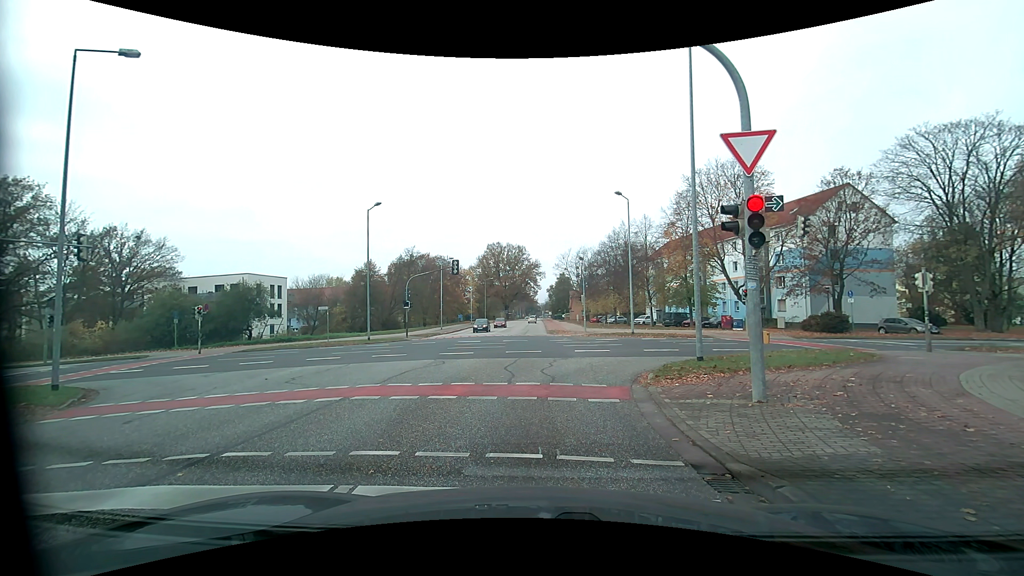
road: tertiary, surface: asphalt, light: Day
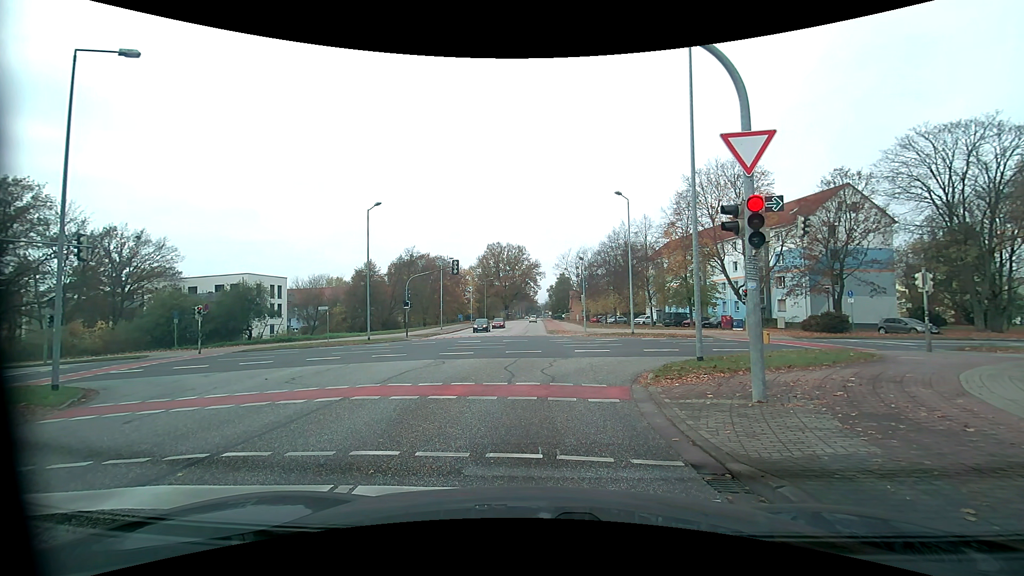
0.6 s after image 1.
(0.0, 0.0) m; 0°
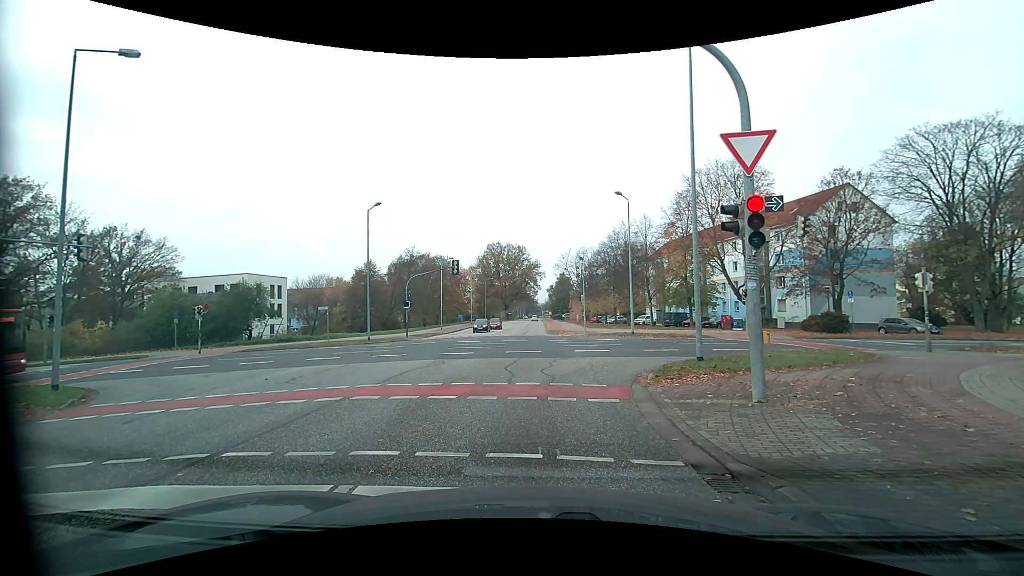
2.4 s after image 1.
(0.0, 0.0) m; 0°
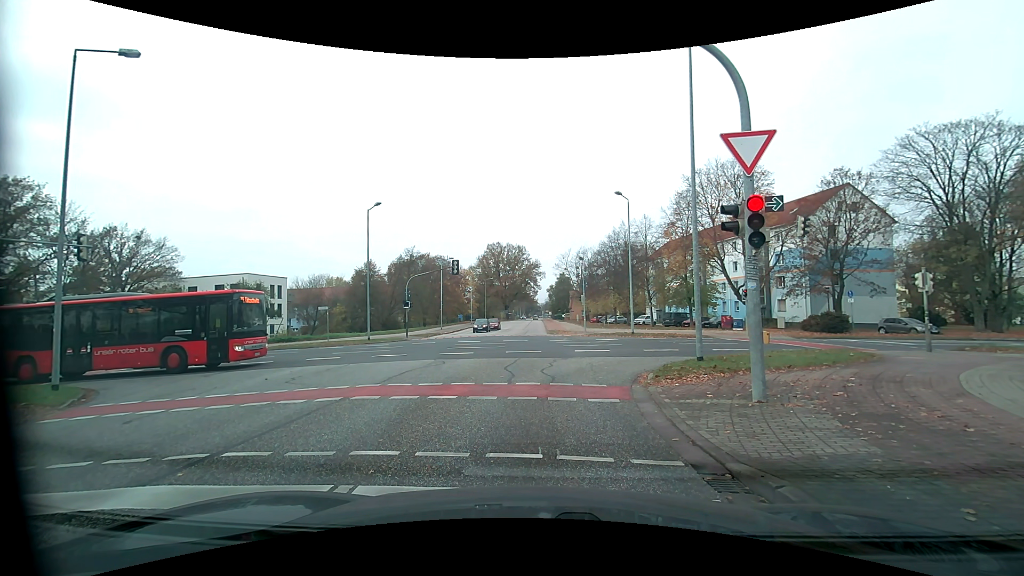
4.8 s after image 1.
(0.0, 0.0) m; 0°
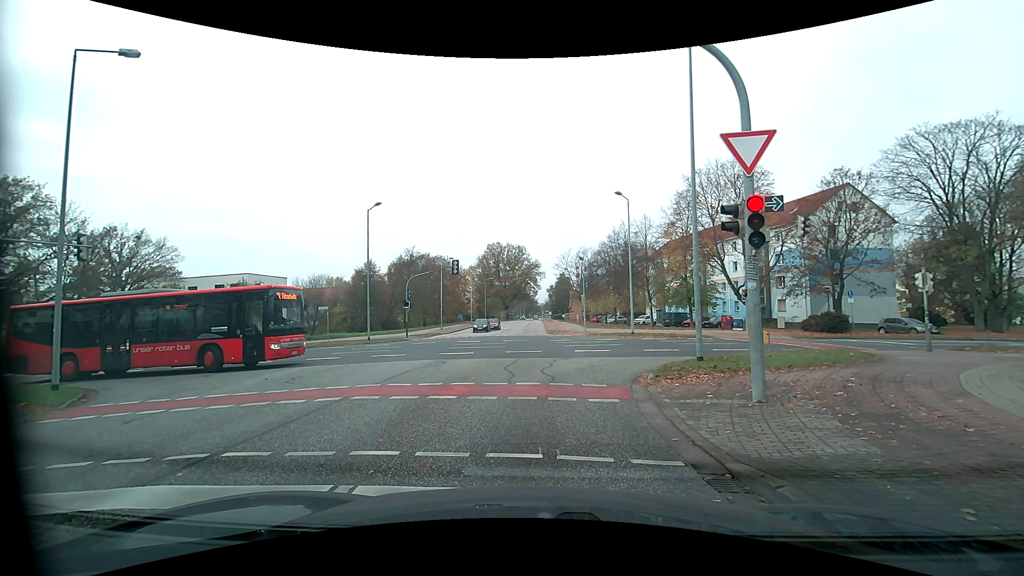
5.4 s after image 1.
(0.0, 0.0) m; 0°
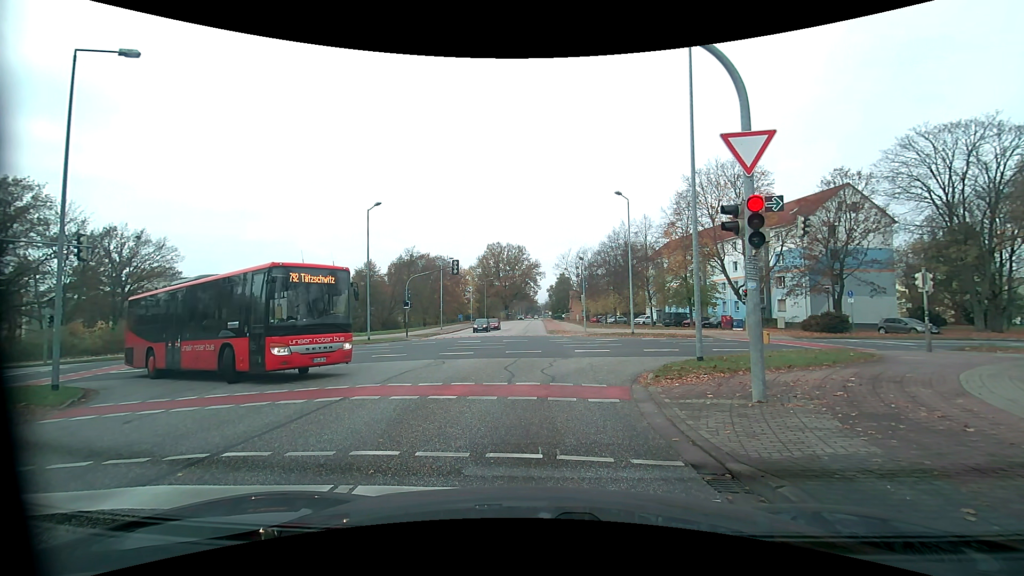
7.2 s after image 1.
(0.0, 0.0) m; 0°
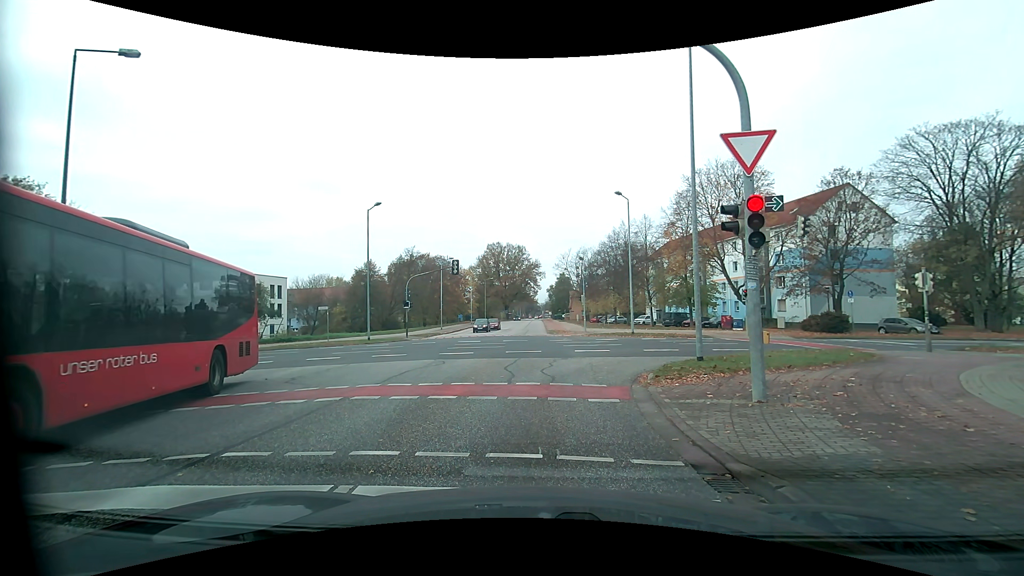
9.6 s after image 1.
(0.0, 0.0) m; 0°
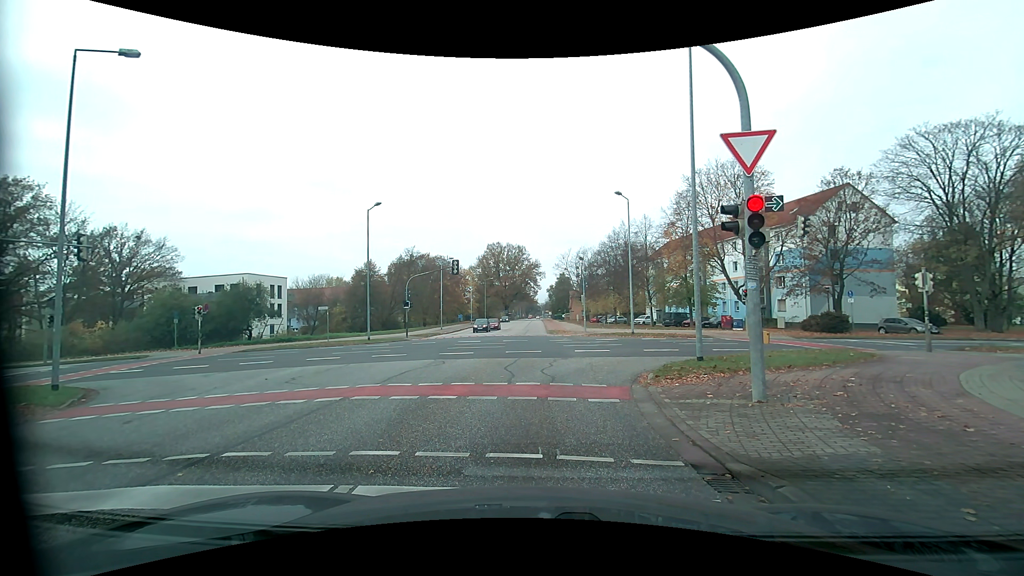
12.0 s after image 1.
(0.0, 0.0) m; 0°
(0, +10) (0, +20) (0, +30) (0, +40) (0, +50) (0, +60) (0, +70) (0, +80) (+1, +90) (+1, +100) m
